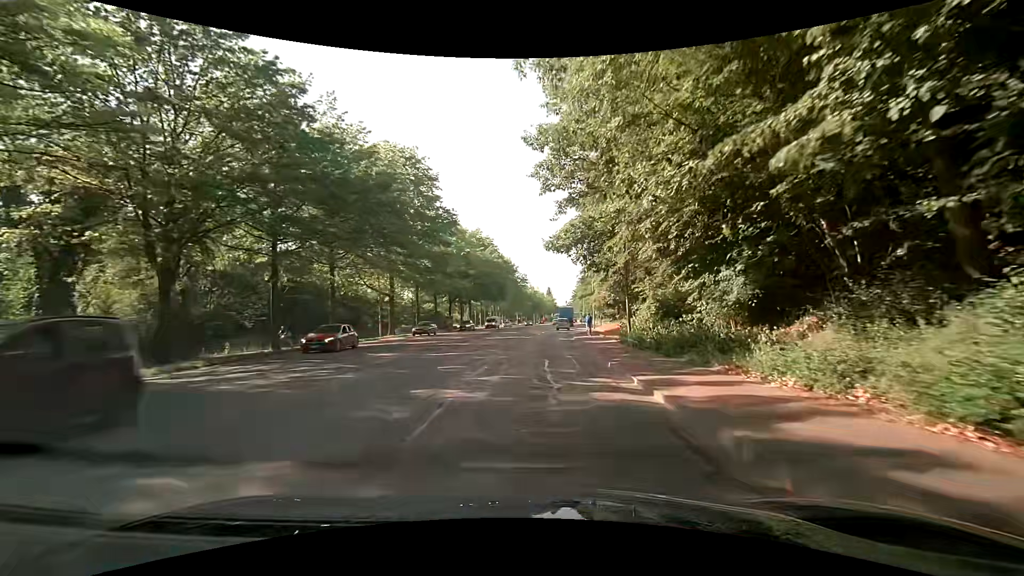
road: secondary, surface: asphalt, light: Day
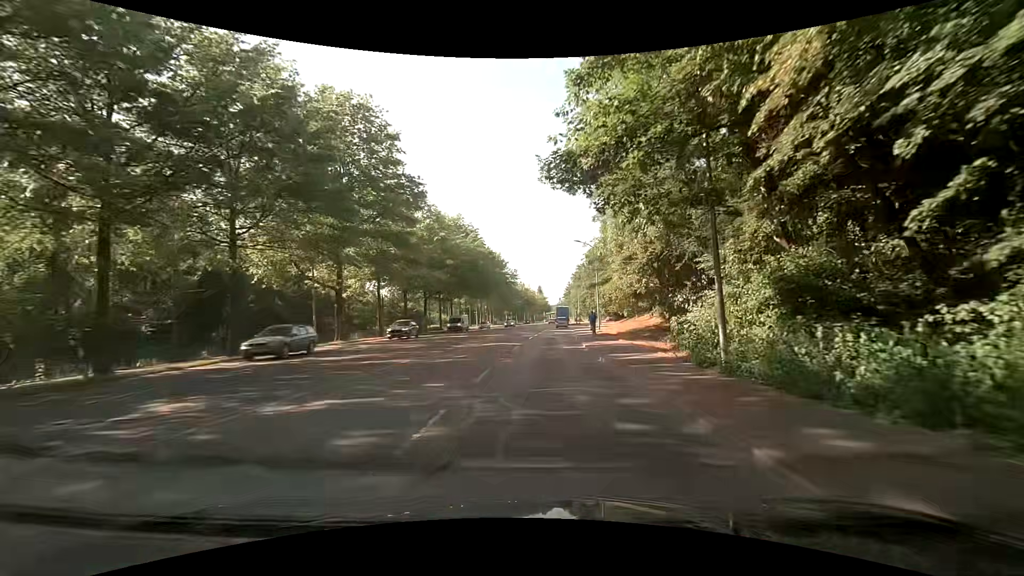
(+0.3, +12.3) m; +3°
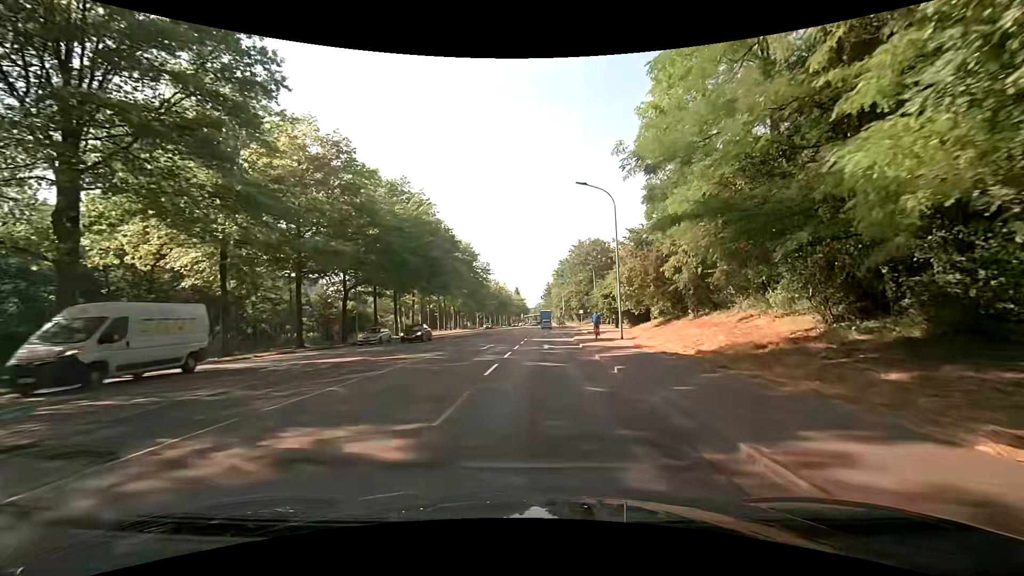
(+0.1, +22.6) m; +2°
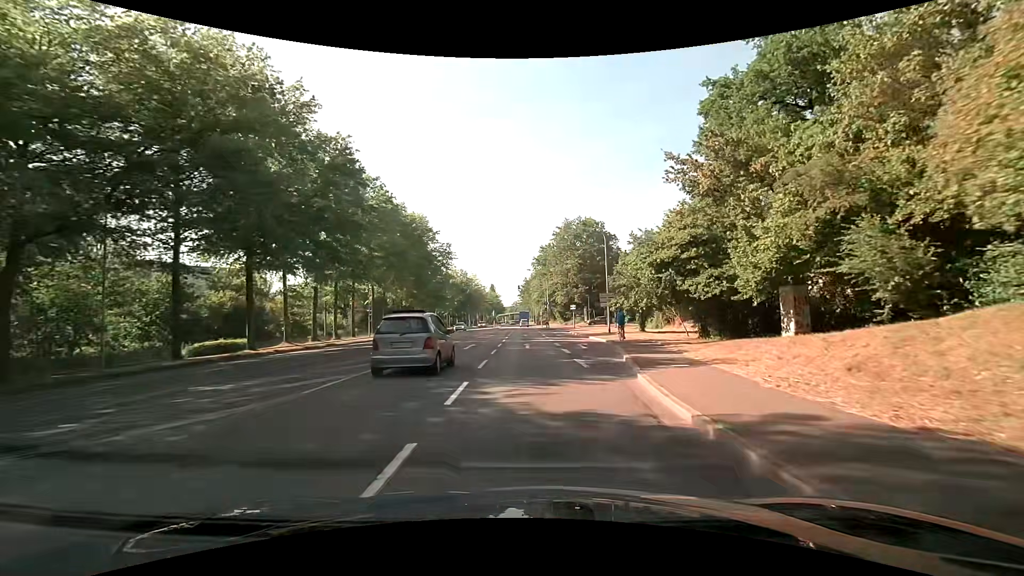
(+0.5, +28.0) m; +3°
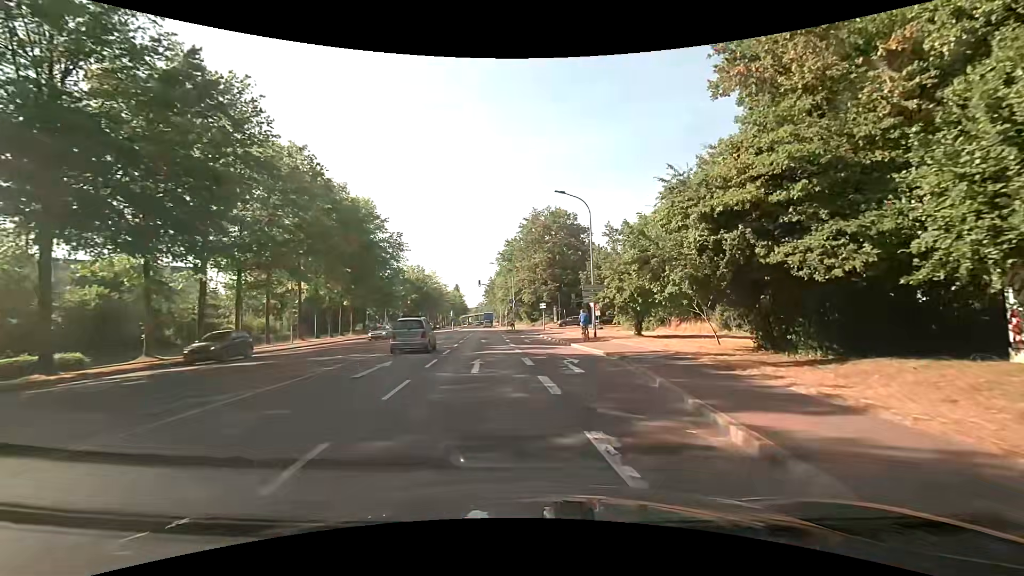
(+0.3, +11.0) m; +3°
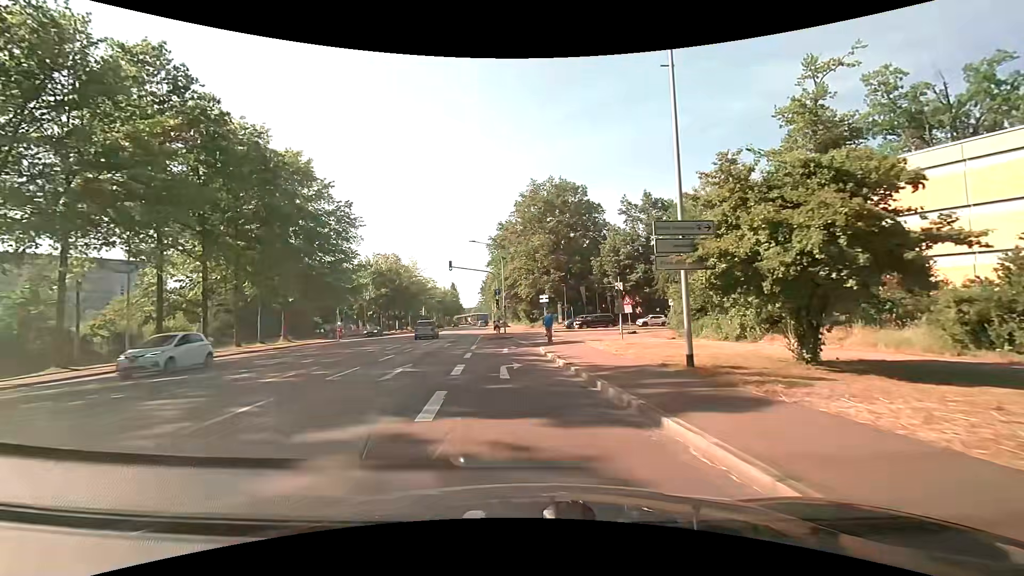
(+0.7, +20.2) m; 0°
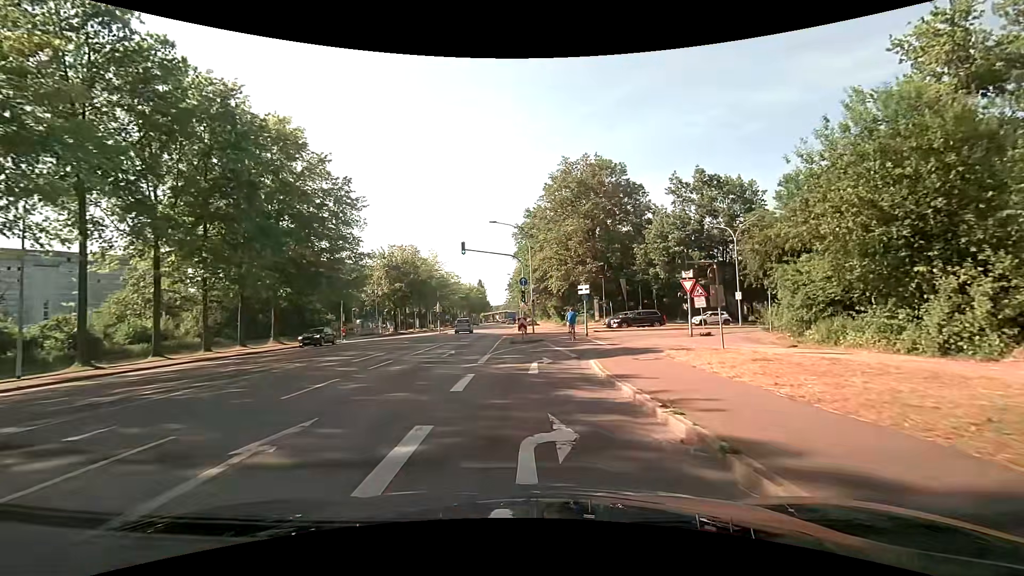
(-0.3, +9.4) m; -2°
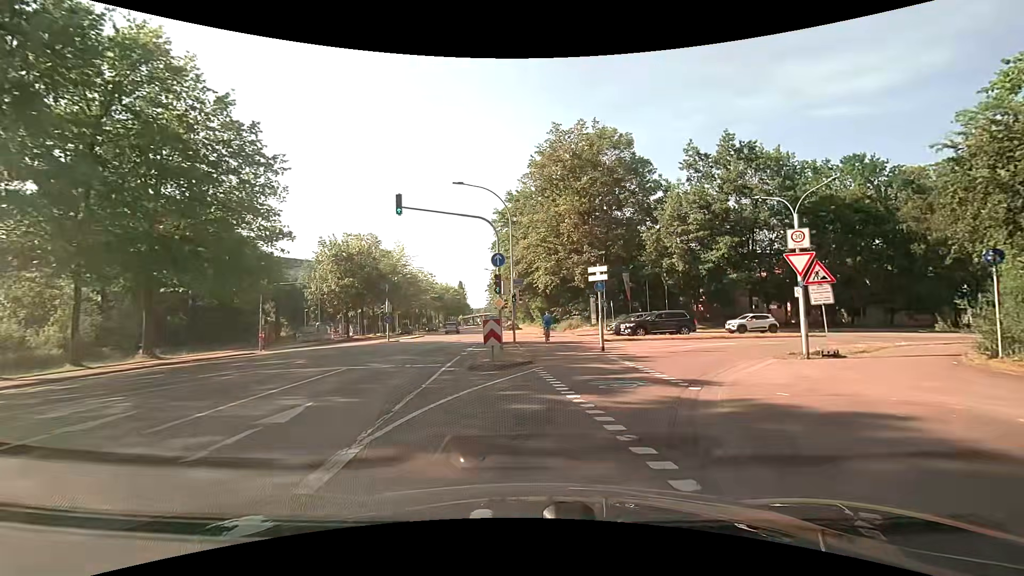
(-0.1, +13.2) m; +1°
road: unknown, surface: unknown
(+1, +10) (+6, +19) (+13, +26) (+21, +31) (+30, +35) (+39, +39) (+49, +43) (+58, +46) (+67, +51) (+76, +55) m
